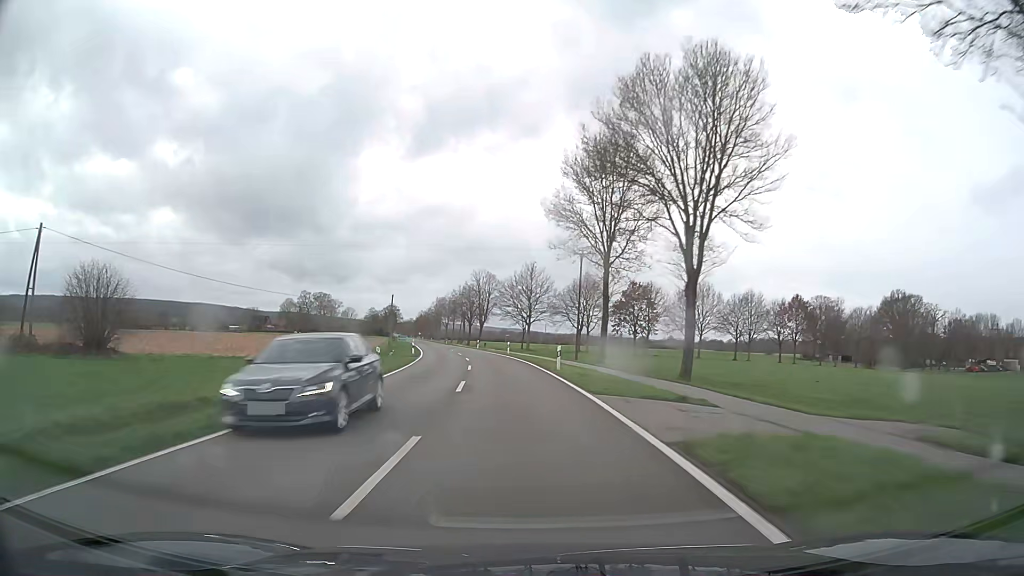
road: secondary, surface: asphalt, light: Day
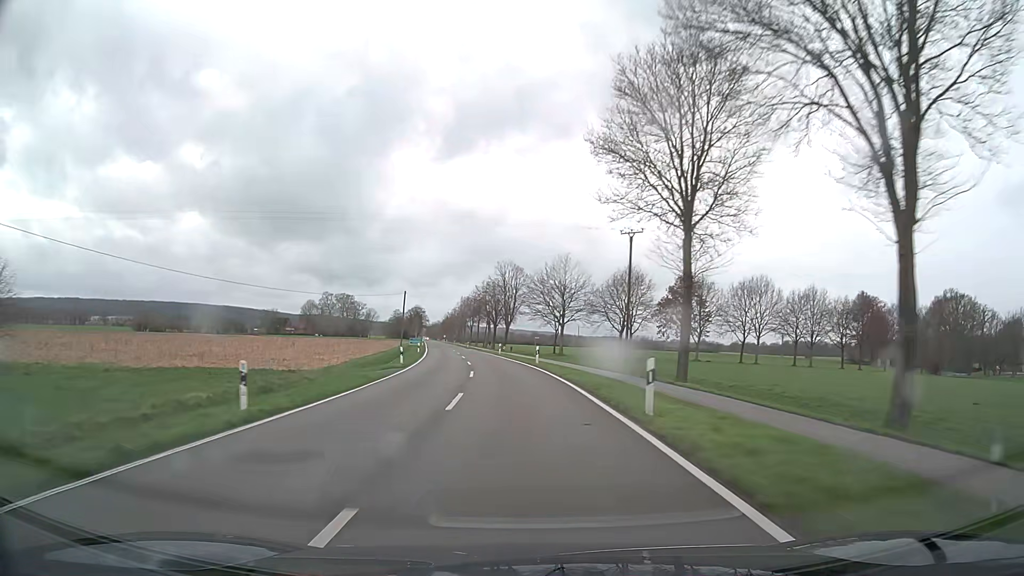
(-0.4, +15.8) m; -3°
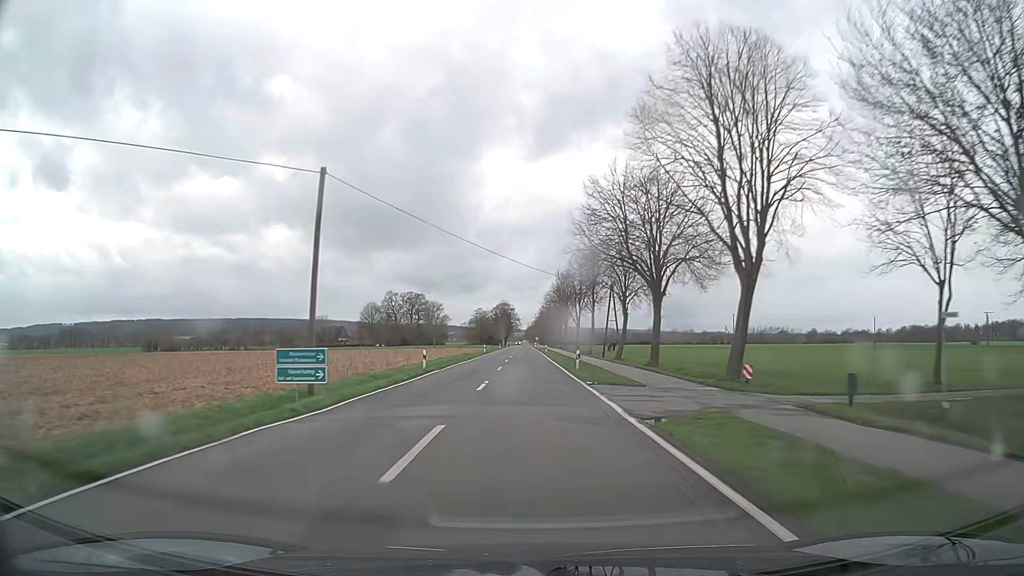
(-7.4, +78.8) m; -9°
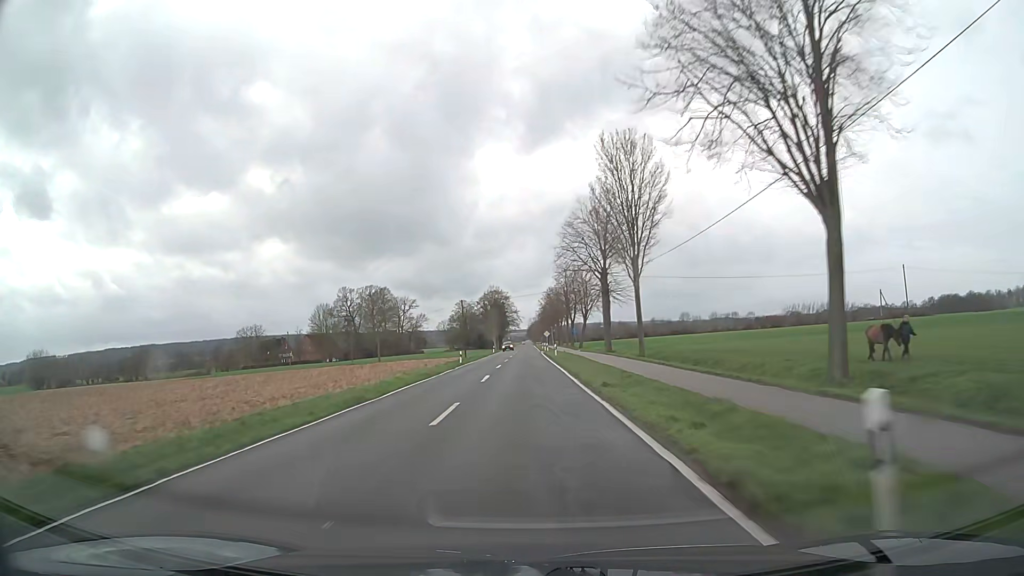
(-0.1, +79.4) m; 0°
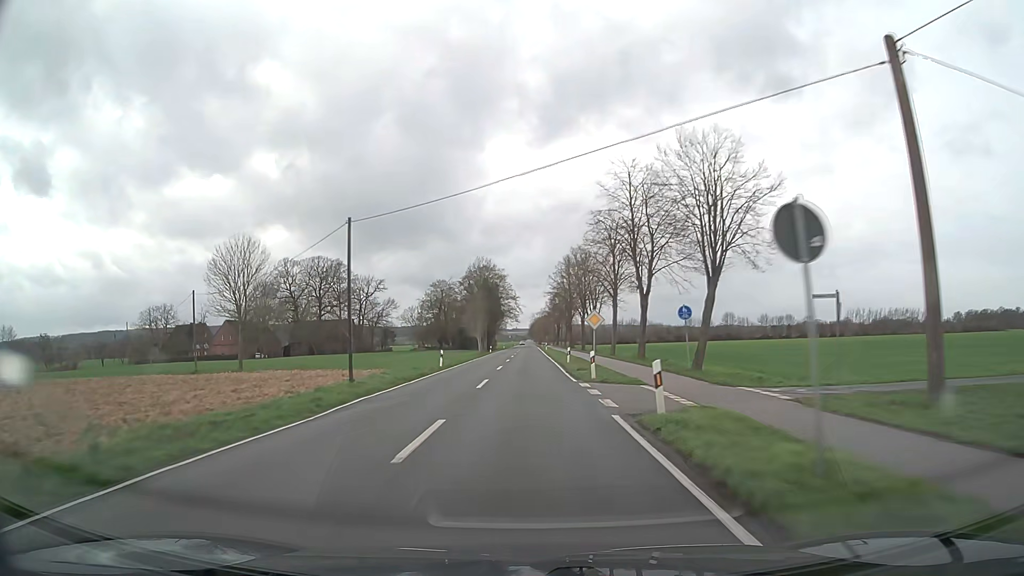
(-0.5, +63.5) m; 0°
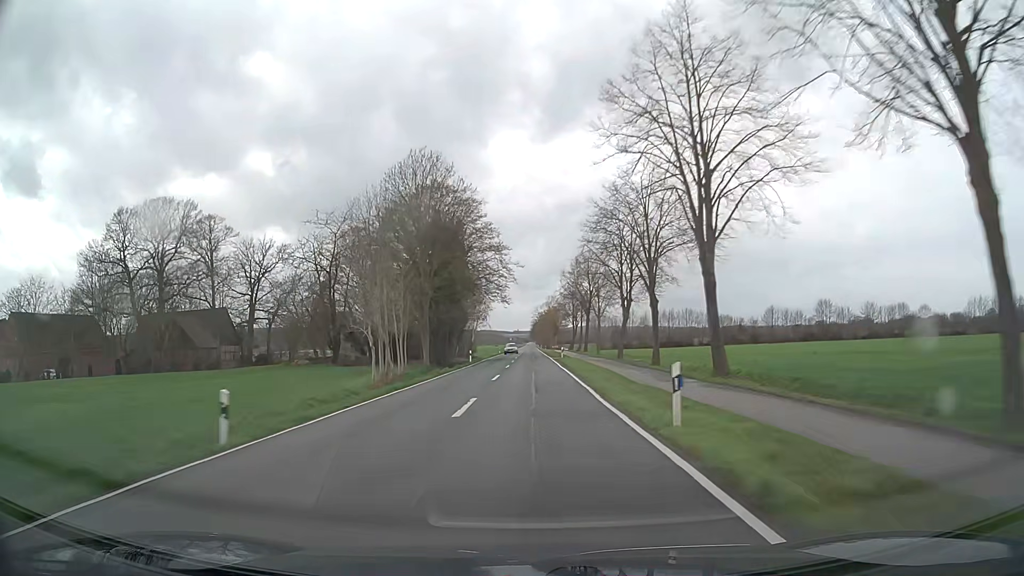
(+0.1, +79.4) m; 0°
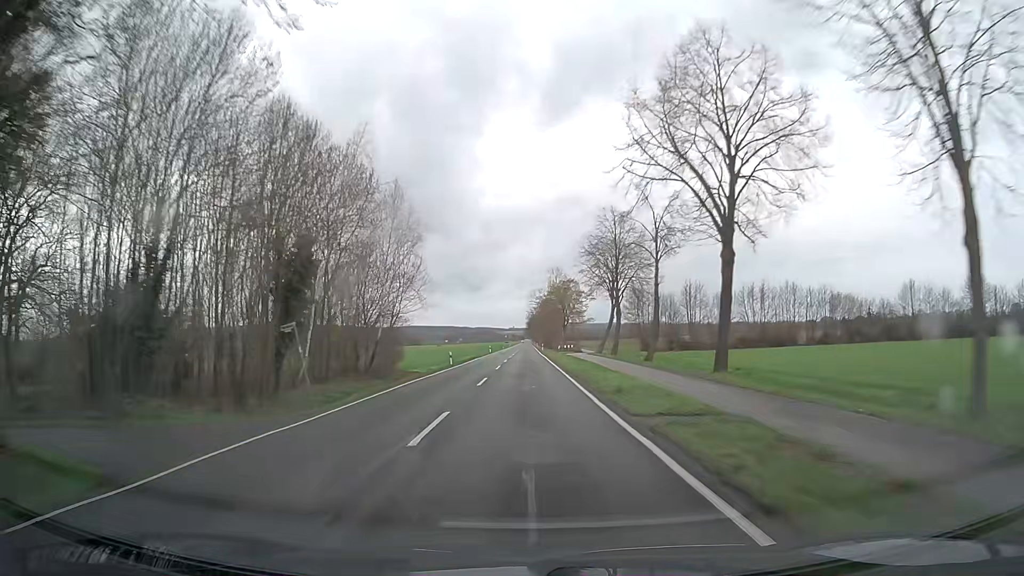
(+0.7, +63.5) m; 0°
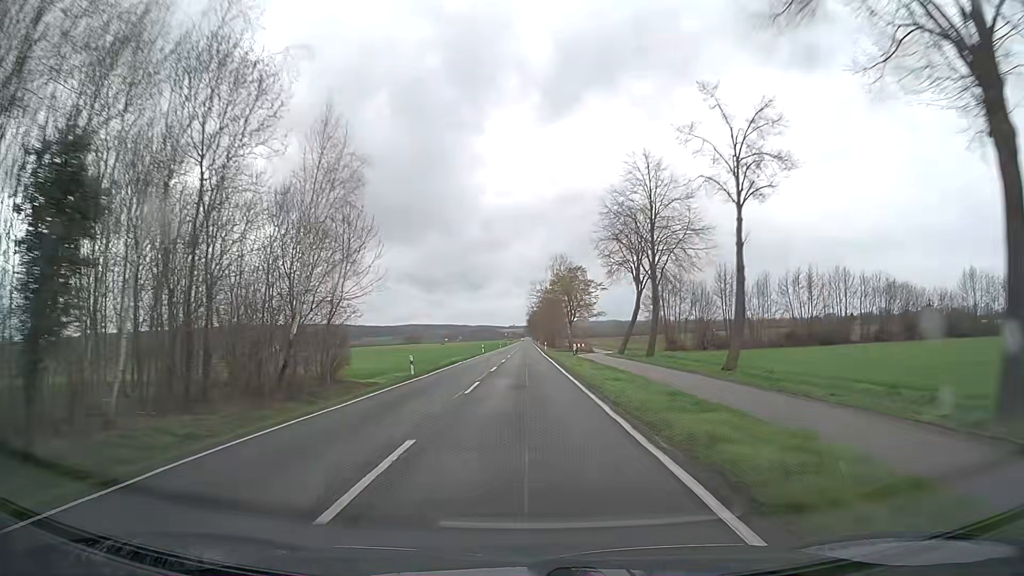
(+0.1, +15.9) m; 0°
(0, +10) (0, +20) (0, +30) (0, +40) (0, +50) (0, +60) (-1, +70) (-1, +80) (-1, +90) (-1, +100) m
